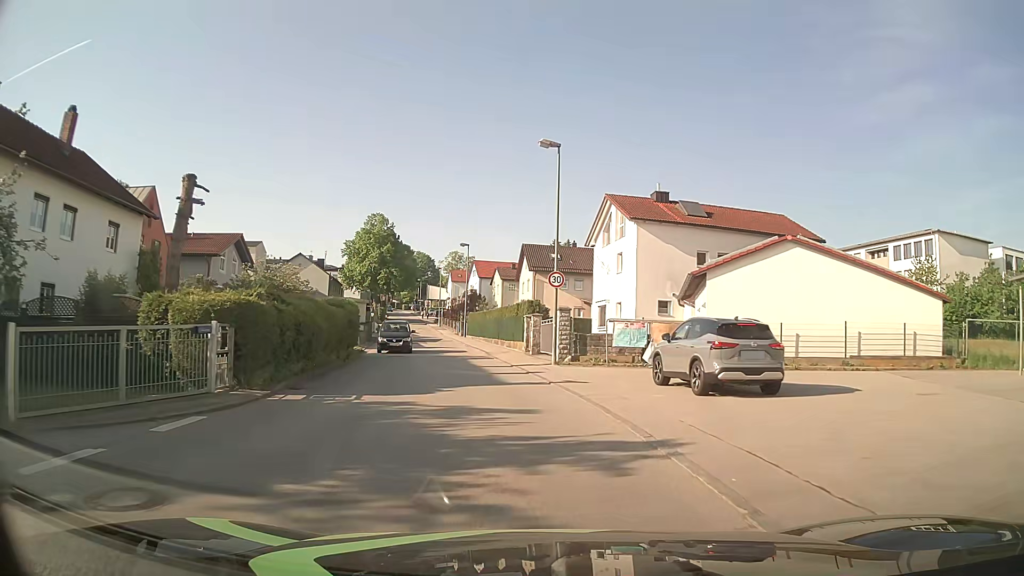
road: unclassified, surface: asphalt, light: Day
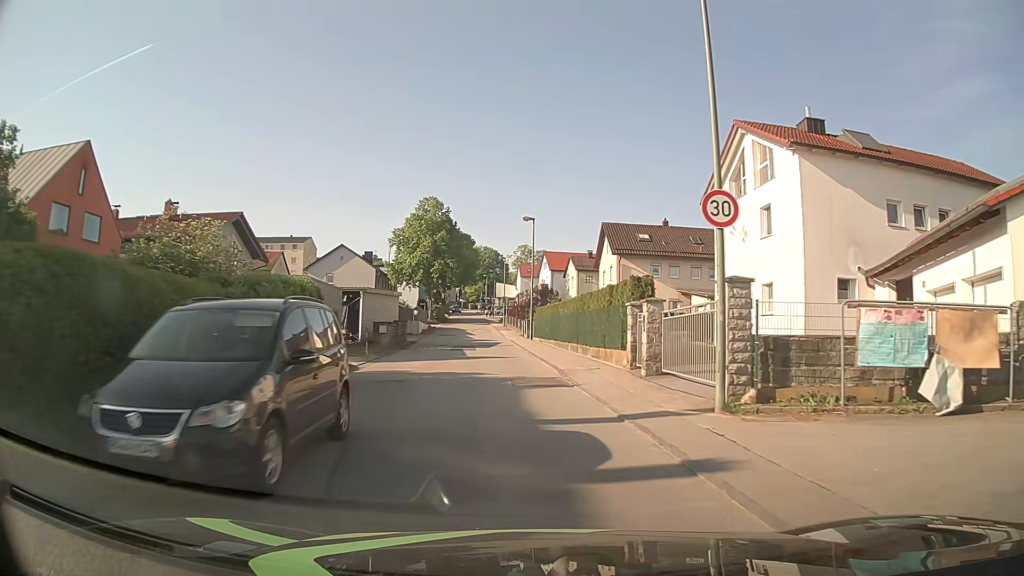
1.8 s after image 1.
(-0.8, +14.2) m; -6°
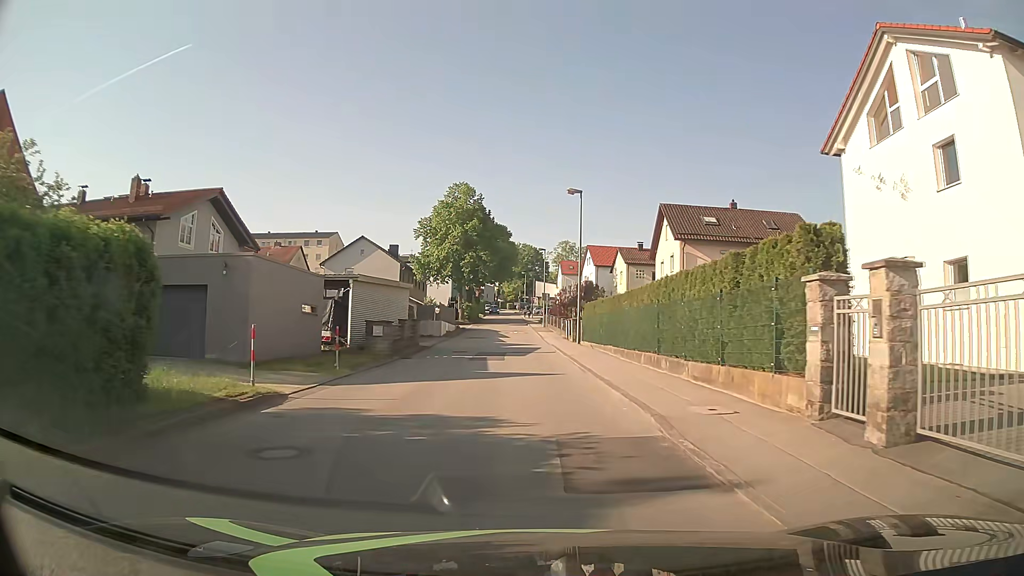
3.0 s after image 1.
(-0.3, +9.5) m; -4°
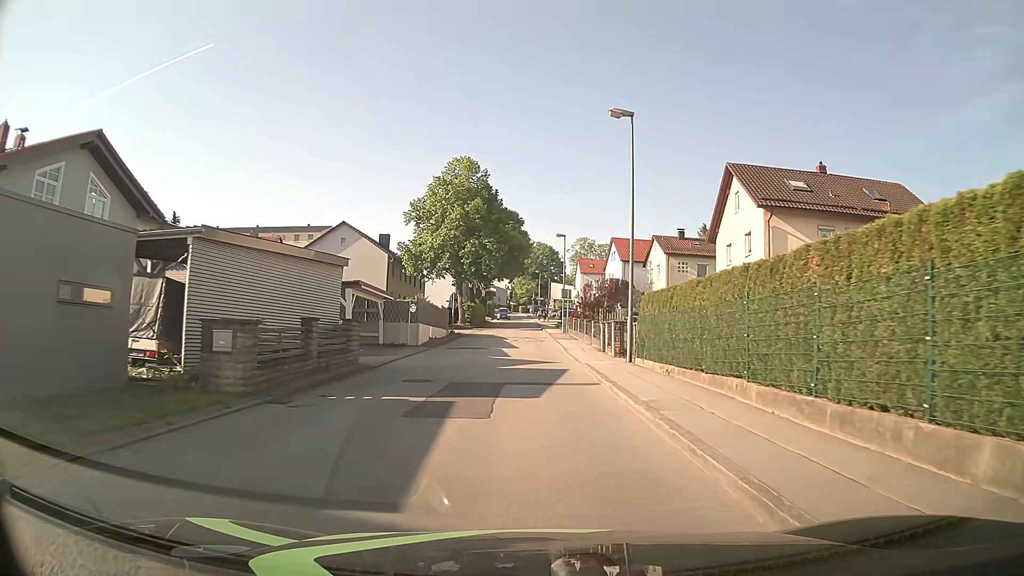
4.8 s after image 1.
(-0.2, +14.3) m; -1°
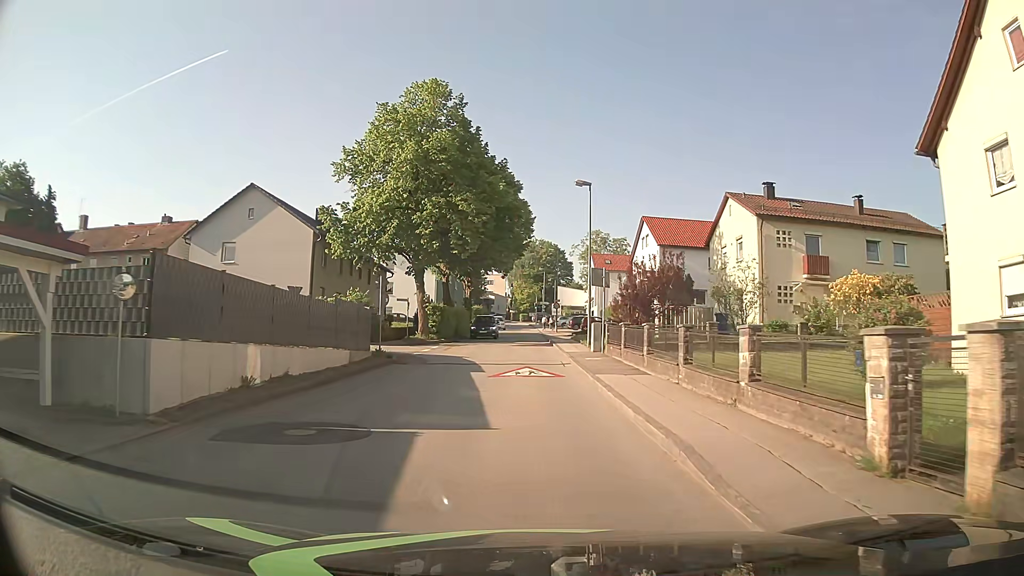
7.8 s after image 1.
(-0.1, +23.7) m; 0°
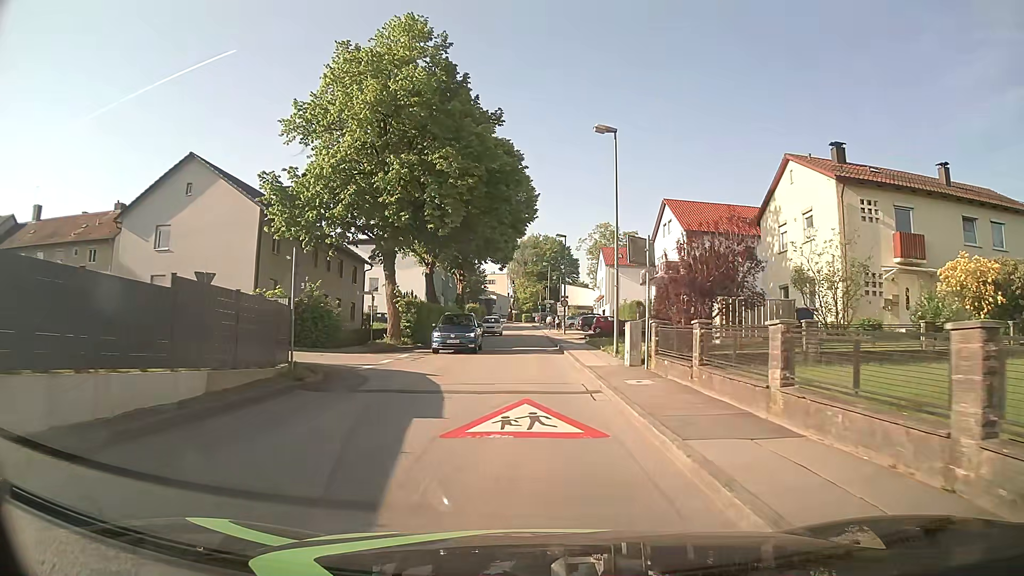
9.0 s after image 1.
(0.0, +9.4) m; -1°
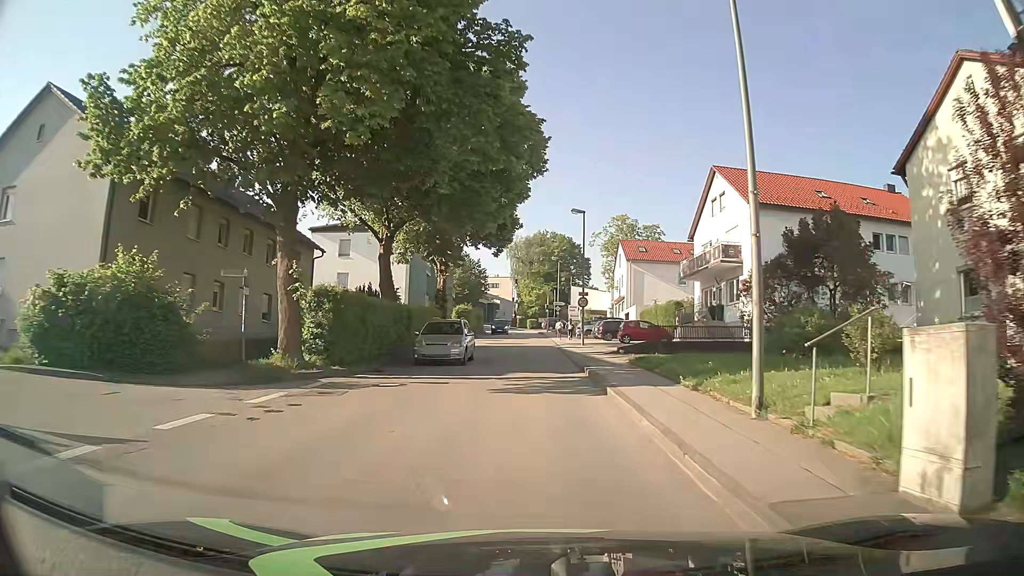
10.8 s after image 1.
(0.0, +14.0) m; 0°
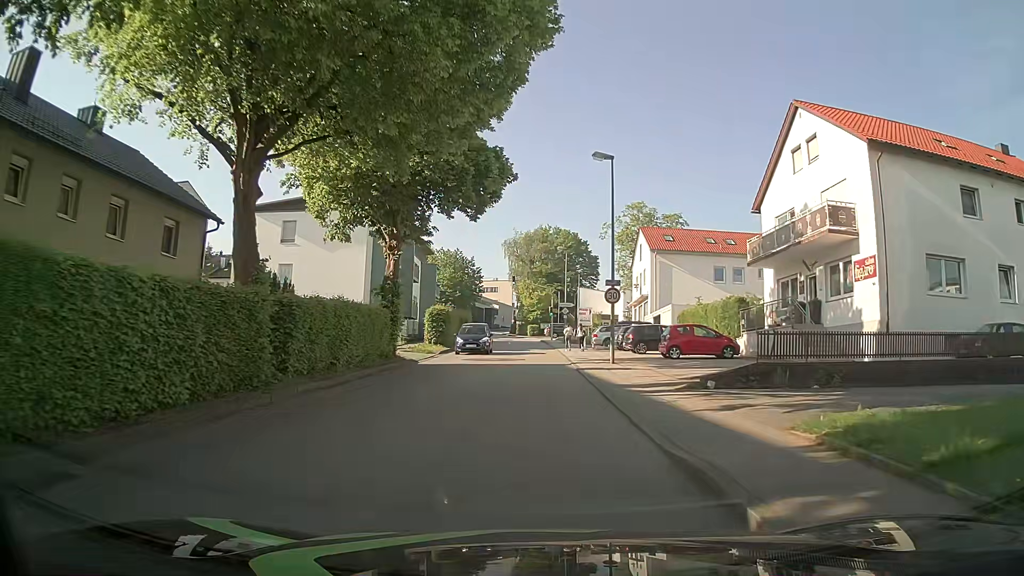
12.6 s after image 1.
(0.0, +14.1) m; +1°
(0, +10) (0, +20) (-1, +30) (-1, +40) (-1, +50) (-2, +60) (-2, +70) (-3, +80) (-4, +90) (-6, +100) m
